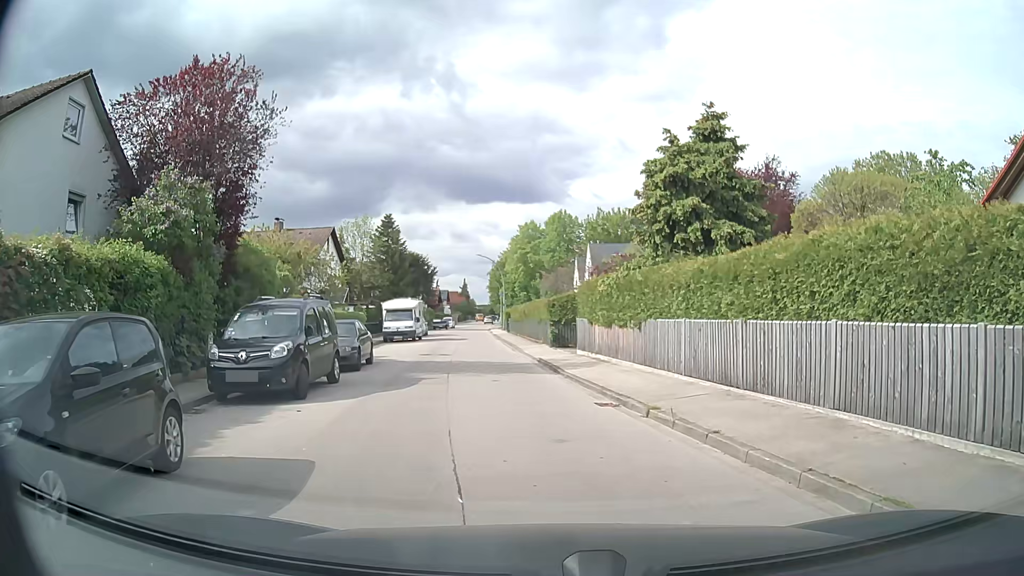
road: residential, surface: asphalt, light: Day
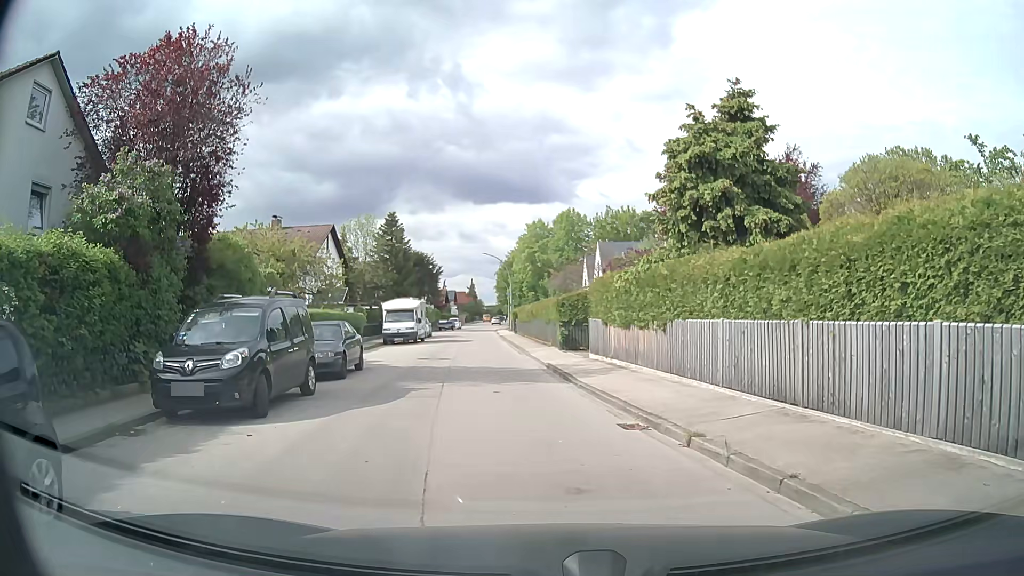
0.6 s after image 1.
(0.0, +2.1) m; -1°
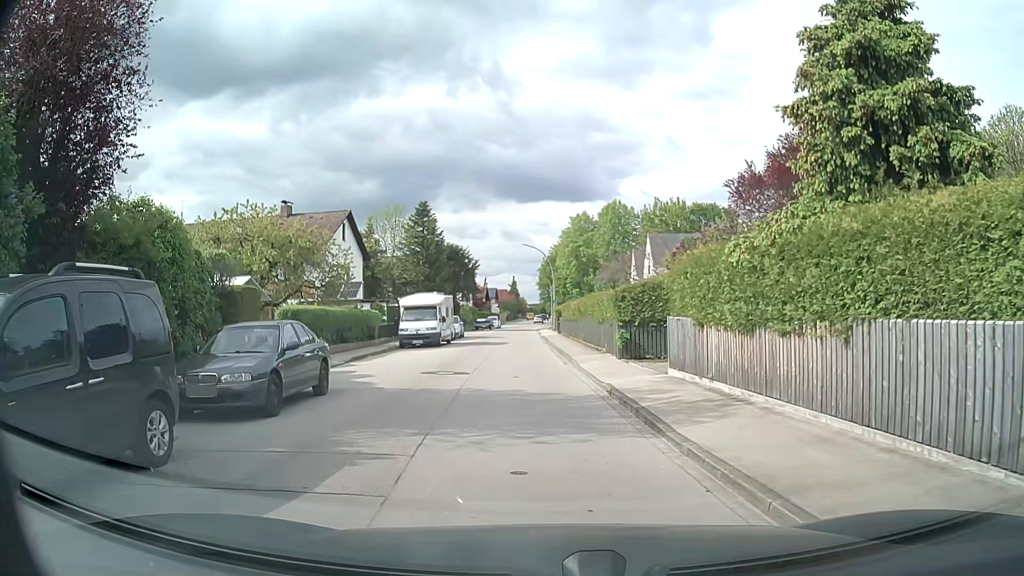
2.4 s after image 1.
(-0.3, +6.6) m; -4°
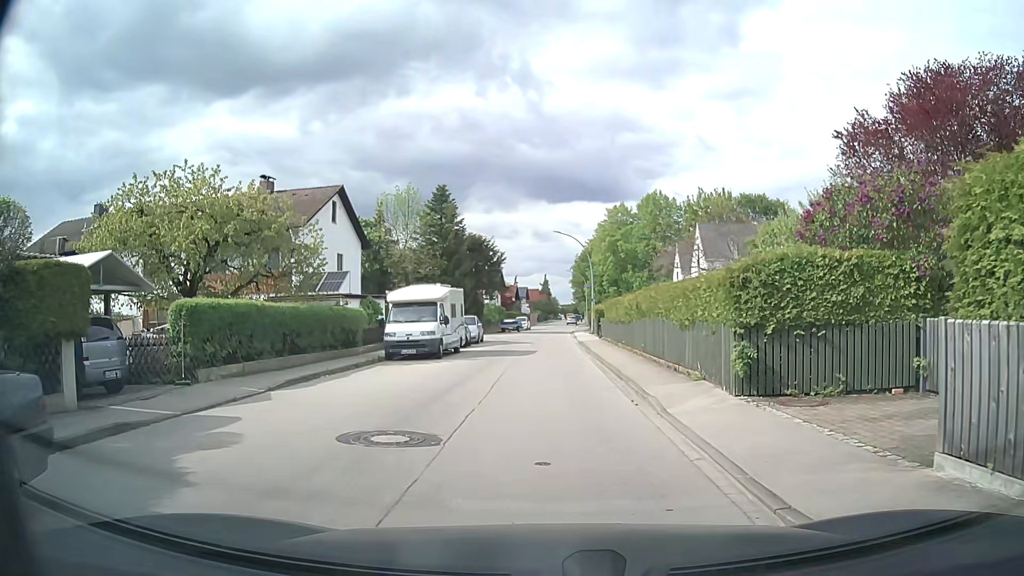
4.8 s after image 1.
(-0.4, +9.0) m; -4°
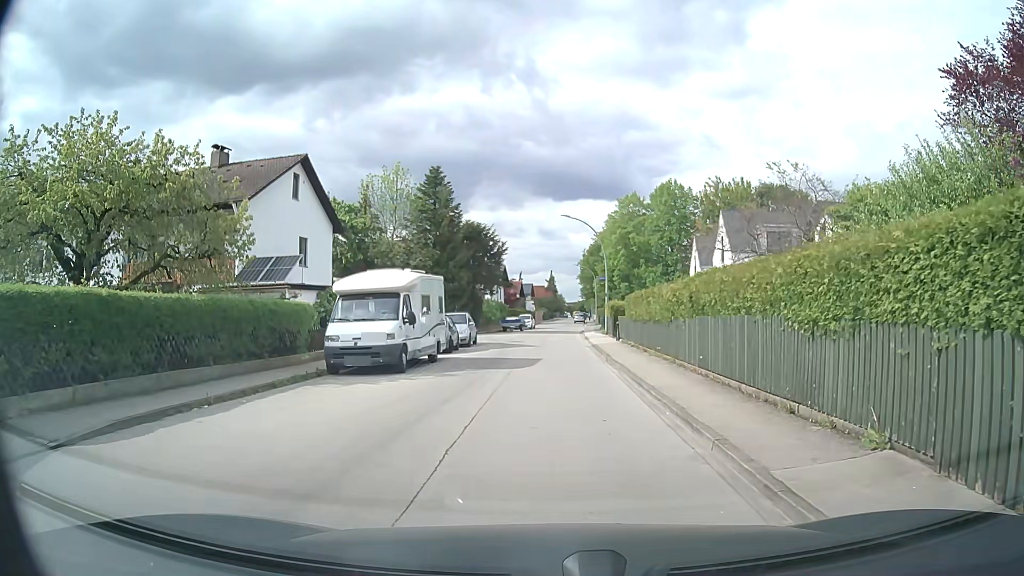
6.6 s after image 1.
(+0.1, +6.9) m; +1°
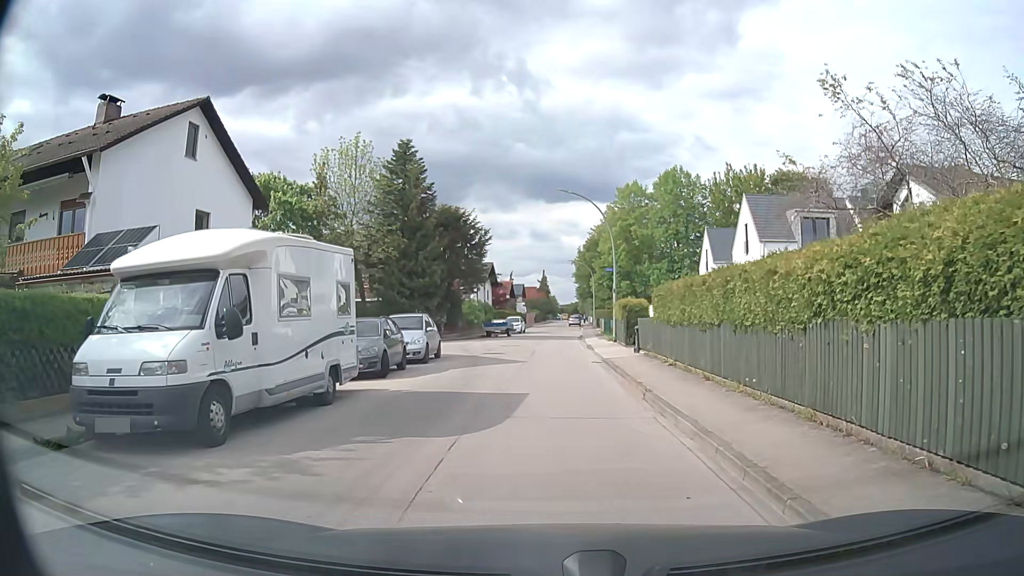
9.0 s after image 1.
(0.0, +9.4) m; 0°
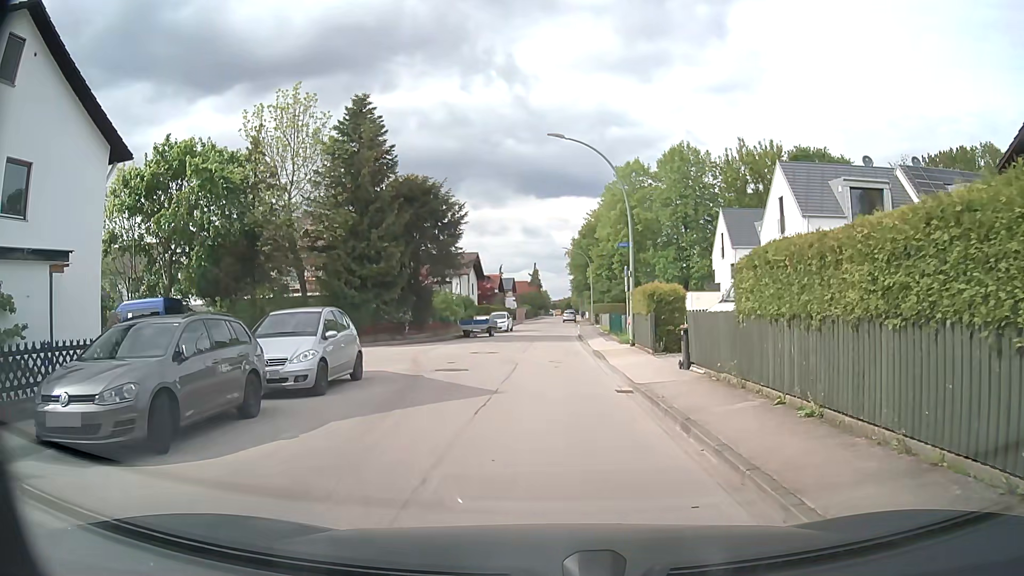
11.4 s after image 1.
(+0.1, +9.5) m; +1°
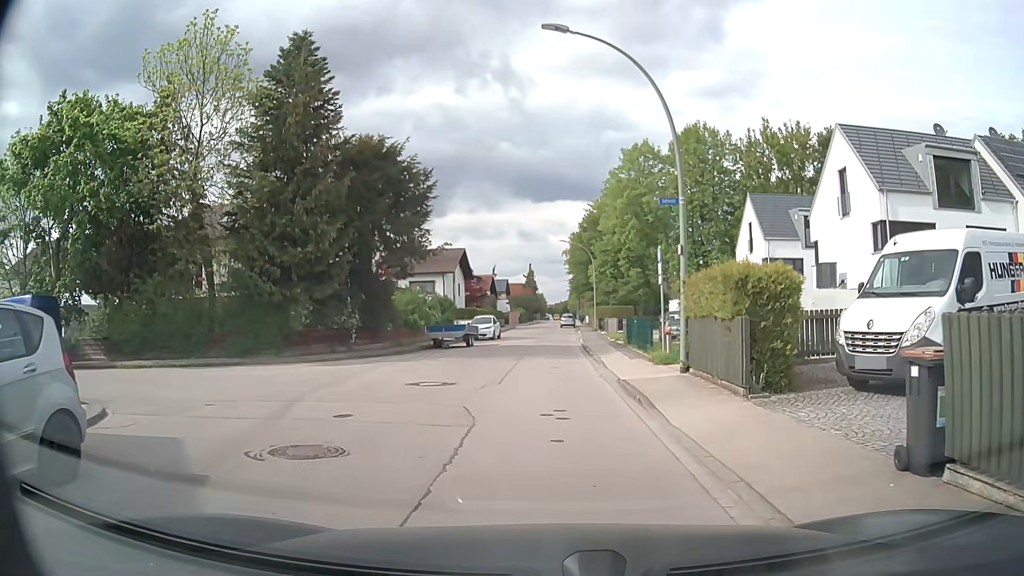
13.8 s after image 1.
(+0.1, +9.7) m; 0°
